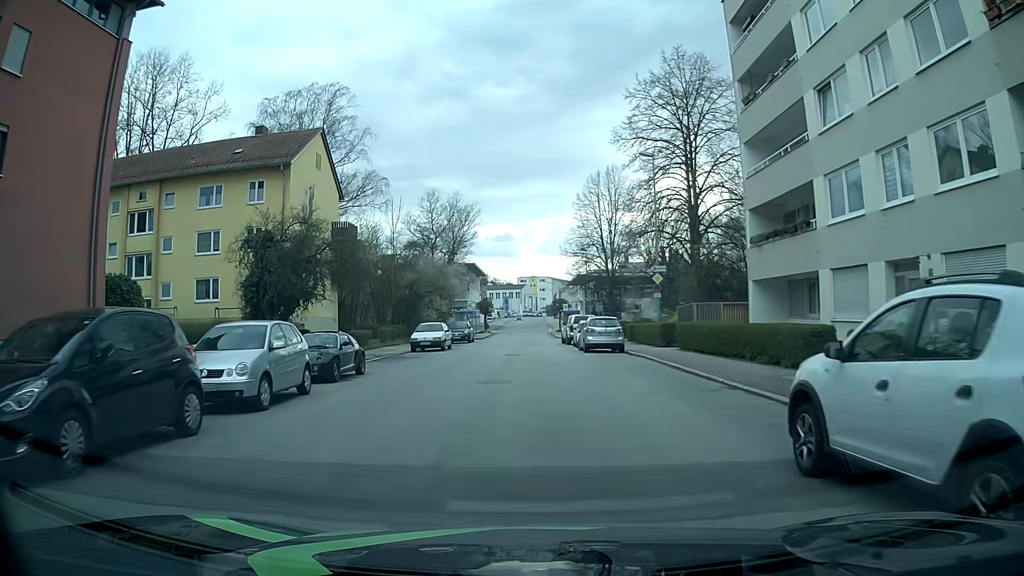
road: tertiary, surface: asphalt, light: Day
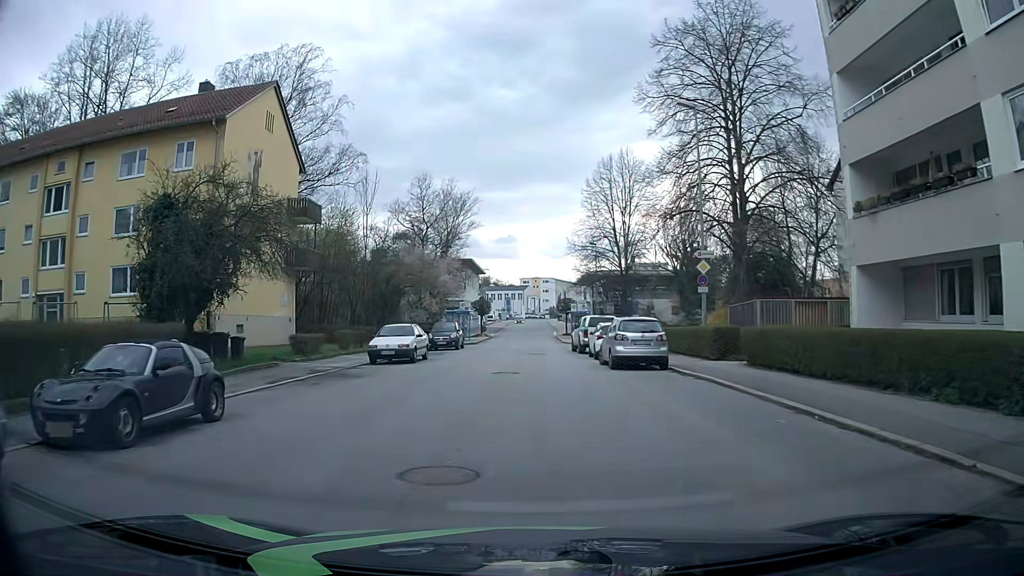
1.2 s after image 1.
(0.0, +9.0) m; -1°
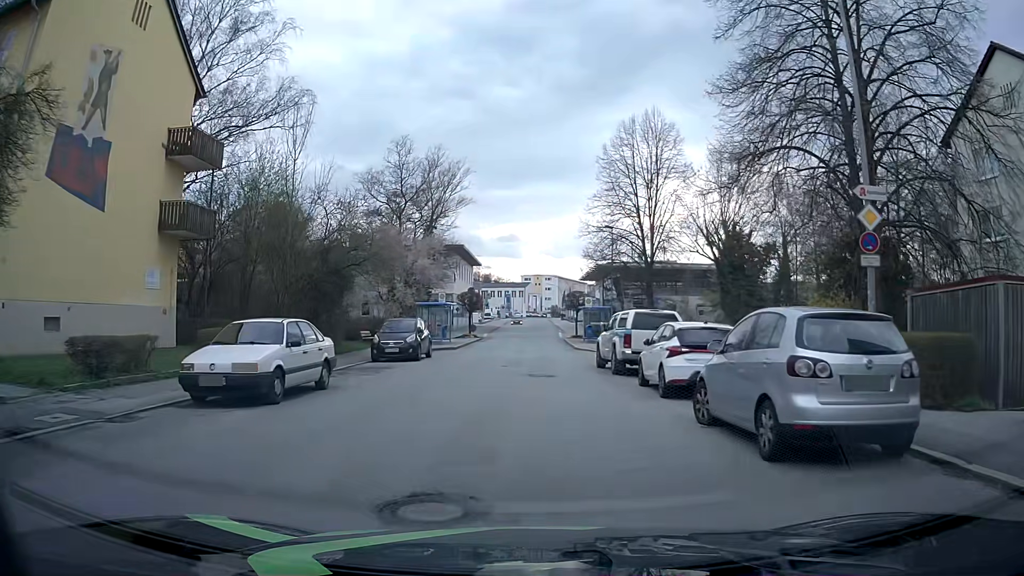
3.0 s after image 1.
(+0.1, +13.5) m; 0°
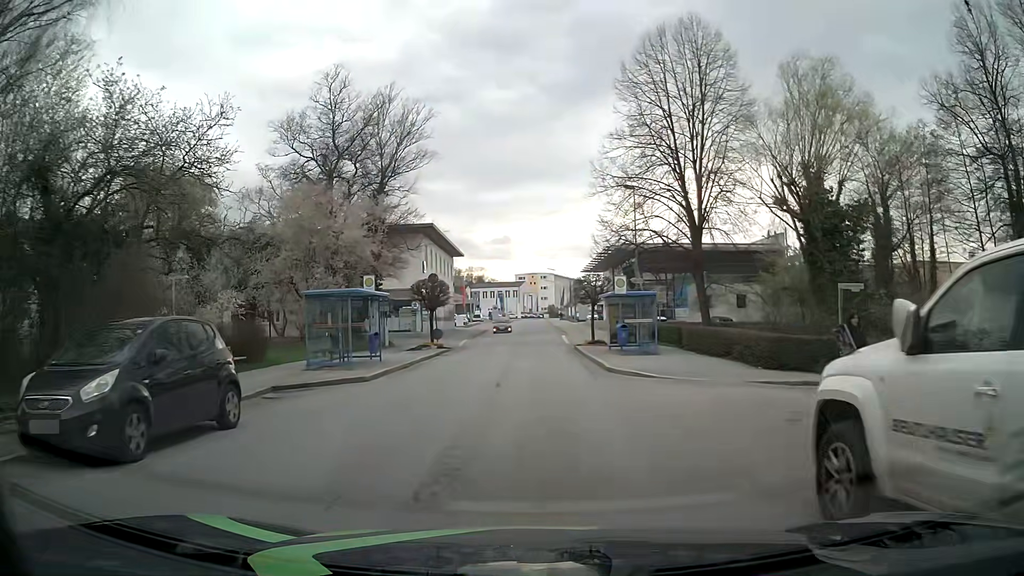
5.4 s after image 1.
(+0.2, +18.0) m; +1°
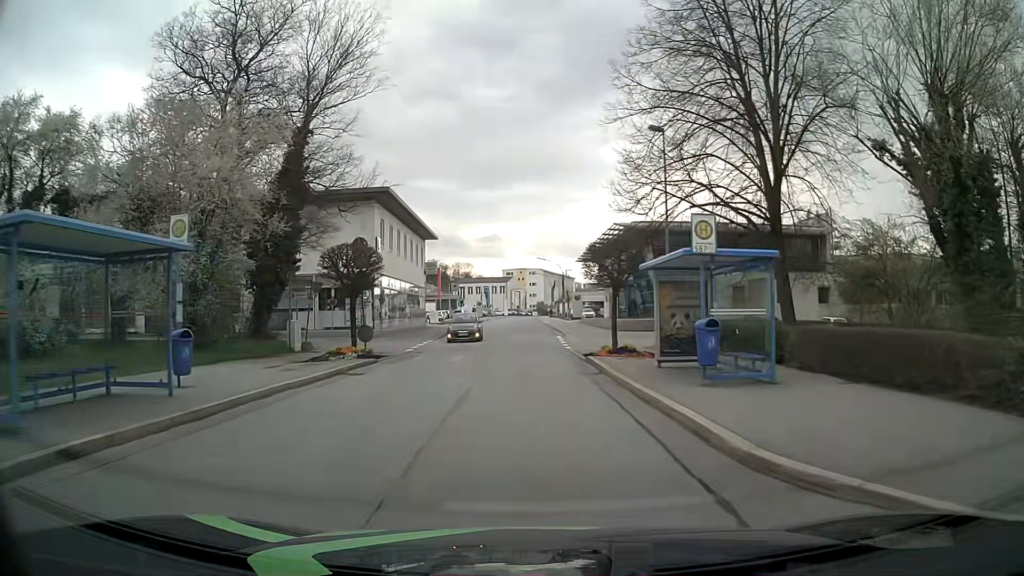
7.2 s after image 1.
(+0.1, +13.6) m; +1°
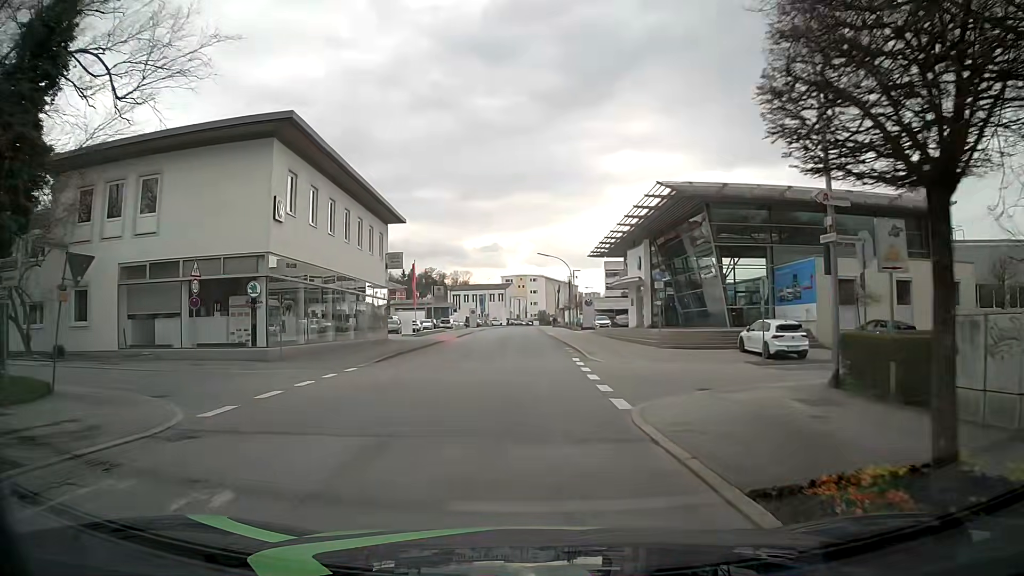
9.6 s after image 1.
(0.0, +17.8) m; 0°
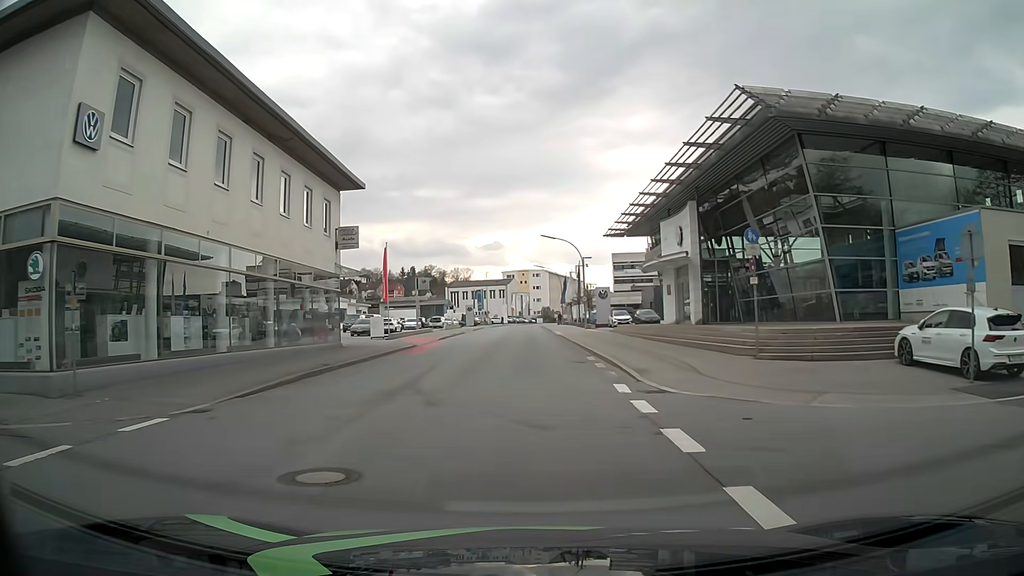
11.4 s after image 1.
(0.0, +13.3) m; -2°
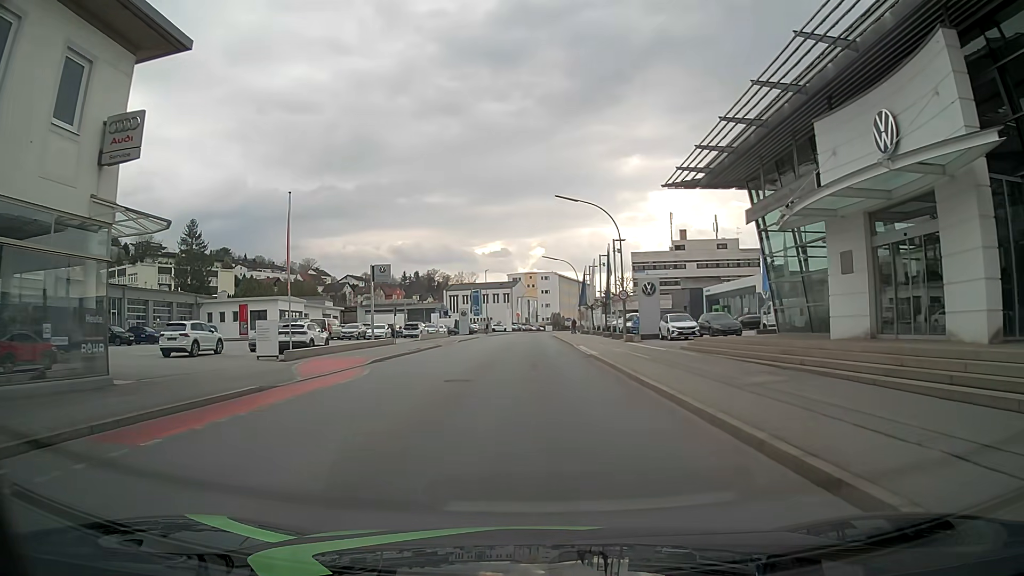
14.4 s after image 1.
(+0.3, +22.2) m; +1°
(0, +10) (0, +20) (0, +30) (0, +40) (0, +50) (-1, +60) (-1, +70) (-1, +80) (0, +90) (0, +100) m
